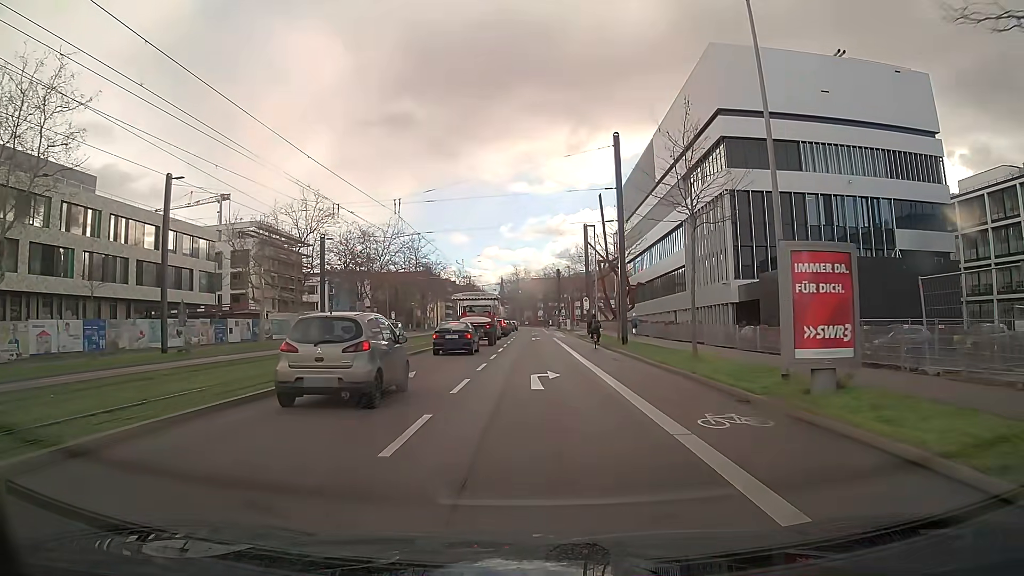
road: secondary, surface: asphalt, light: Day
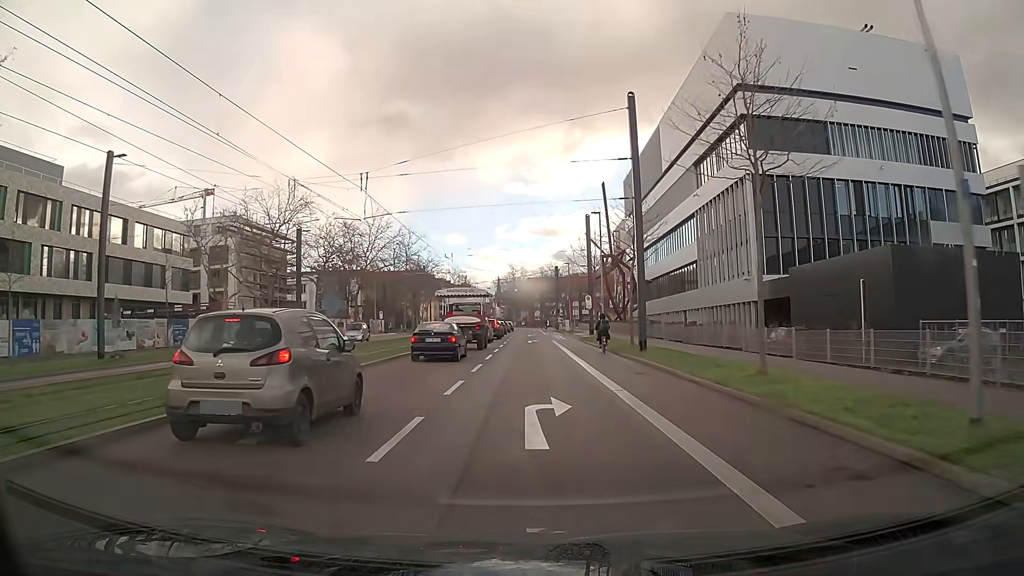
(0.0, +6.3) m; 0°
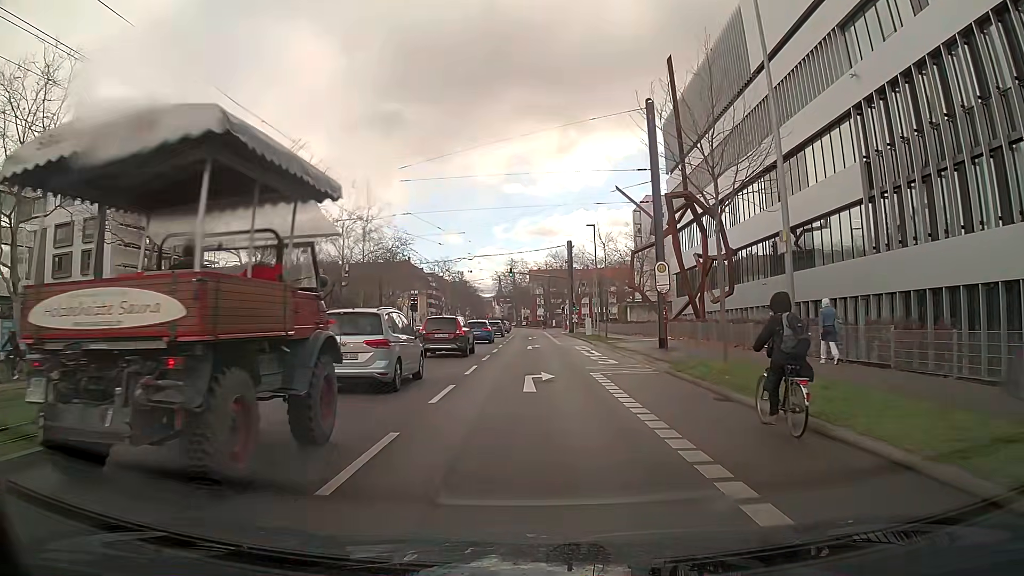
(0.0, +31.5) m; 0°
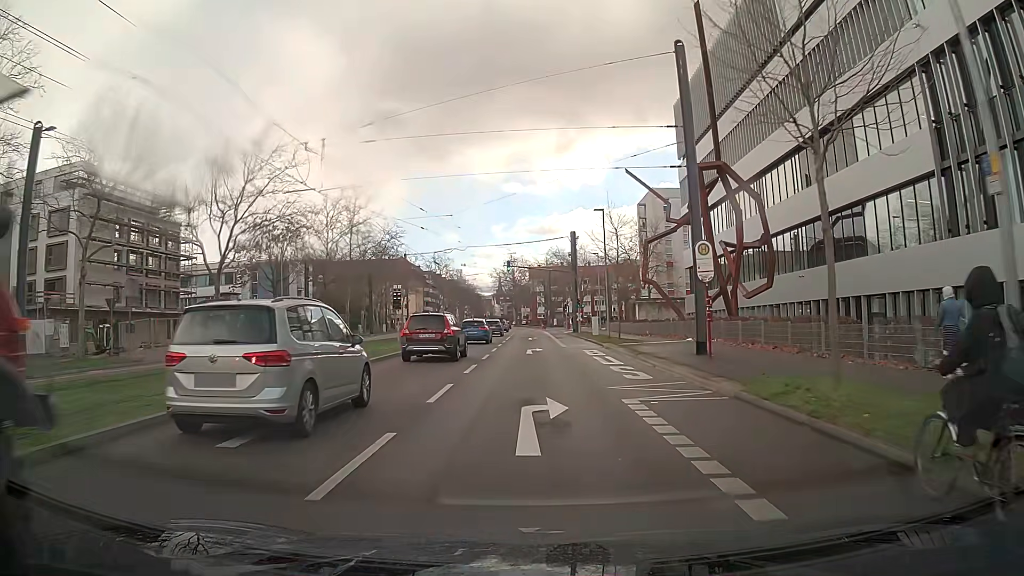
(0.0, +6.3) m; 0°
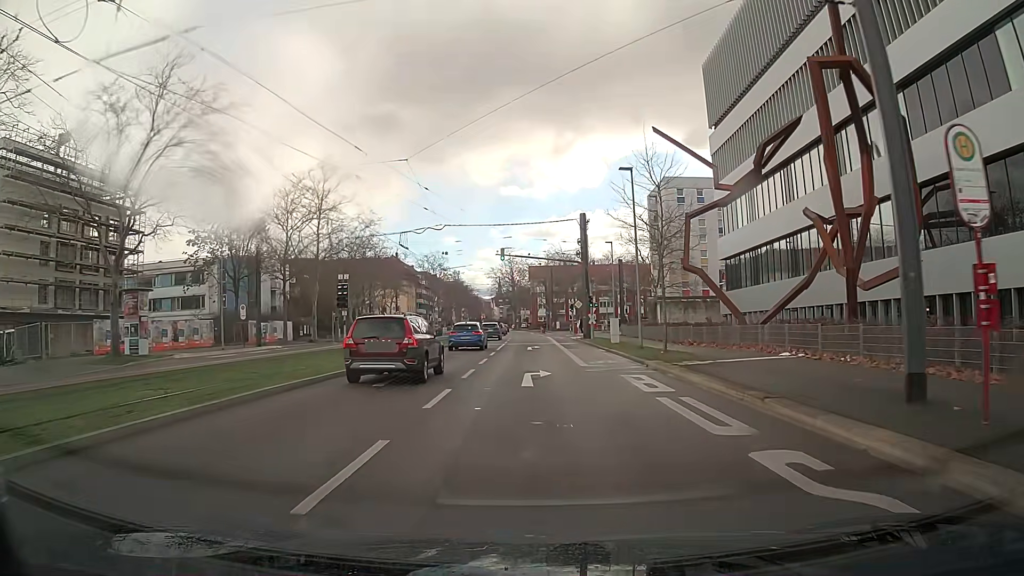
(0.0, +12.5) m; 0°
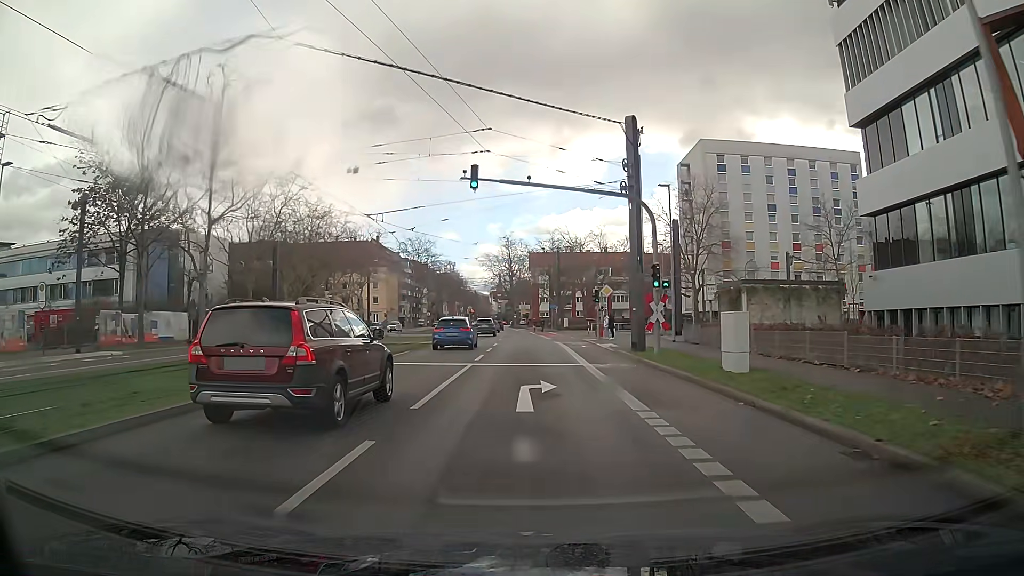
(-0.1, +24.5) m; 0°
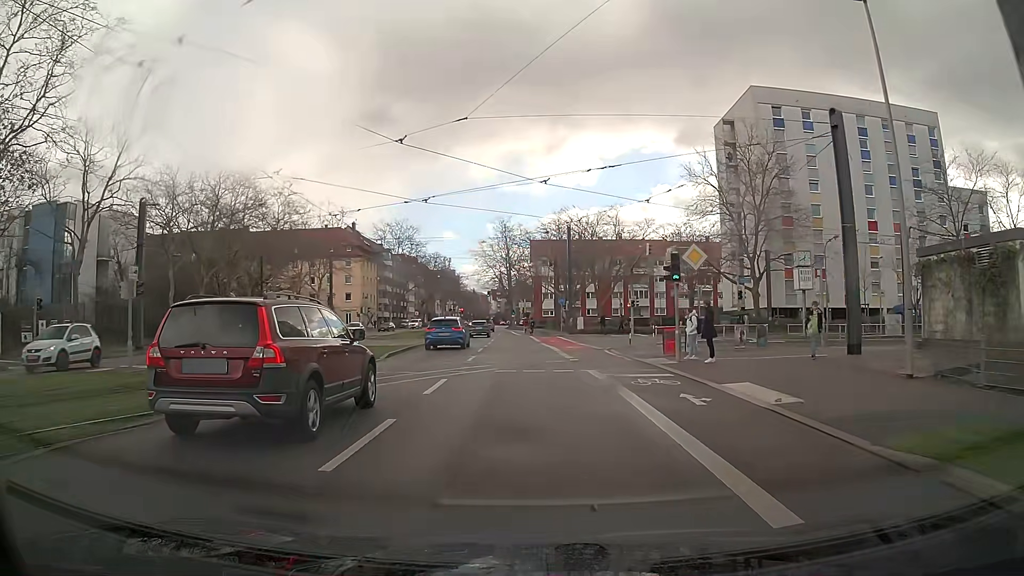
(0.0, +22.4) m; 0°
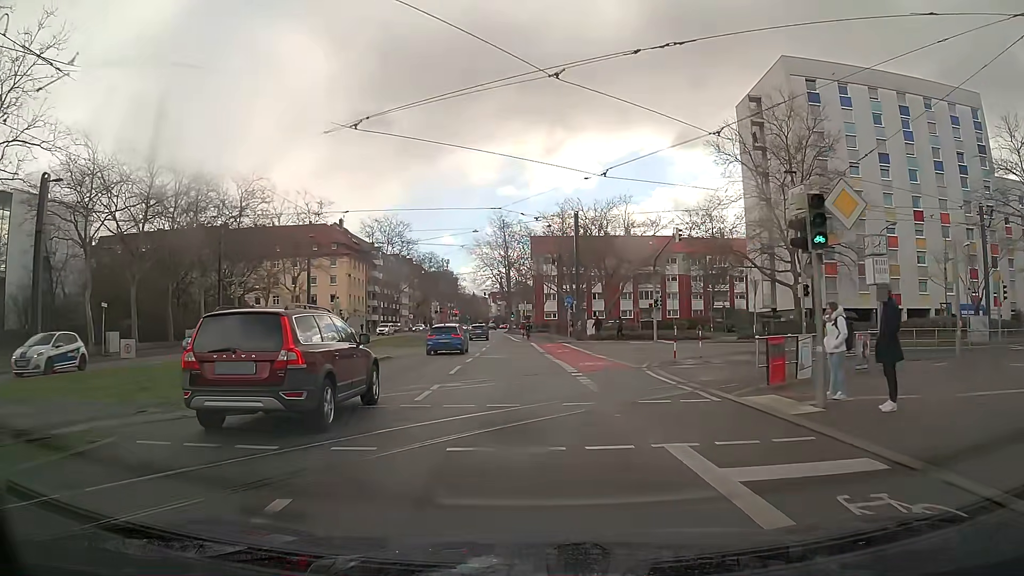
(0.0, +9.7) m; 0°
